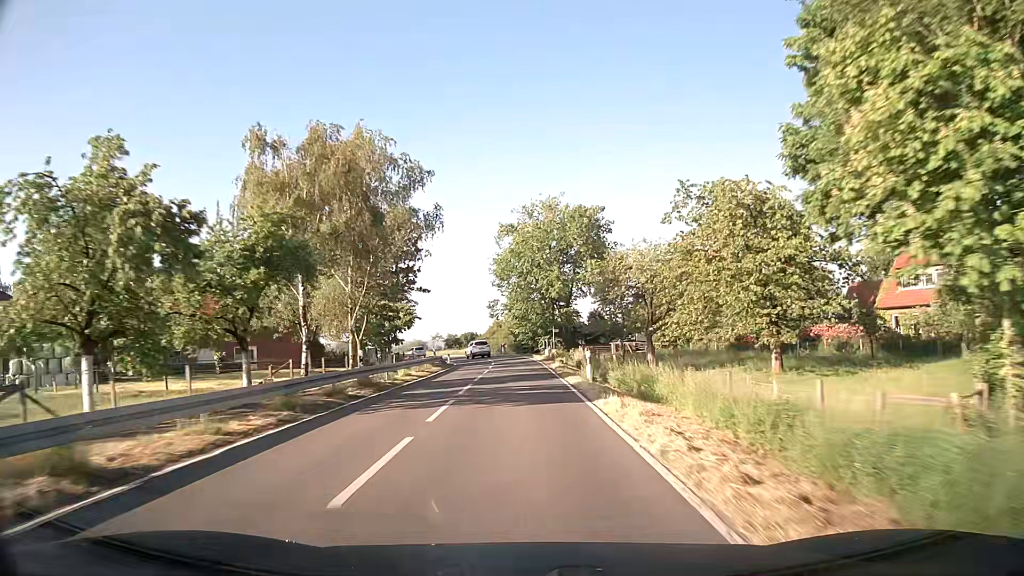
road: secondary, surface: asphalt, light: Day
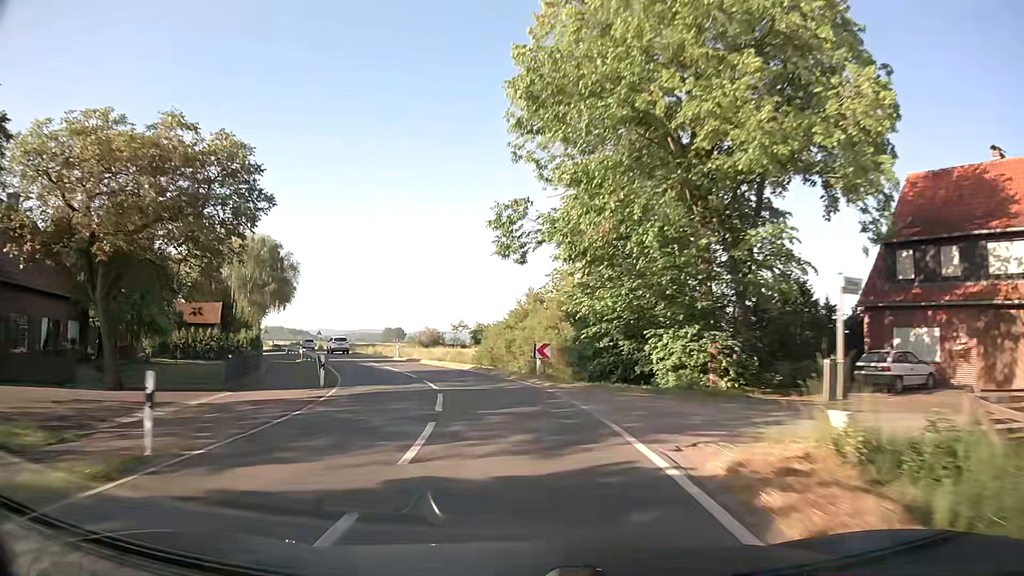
(-1.0, +47.2) m; -4°
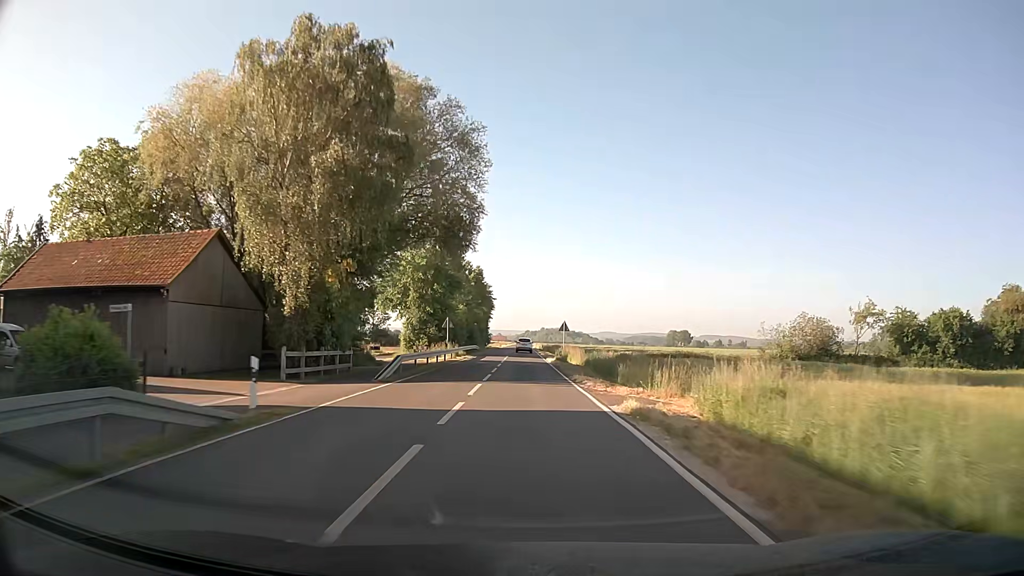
(-14.5, +55.9) m; -24°
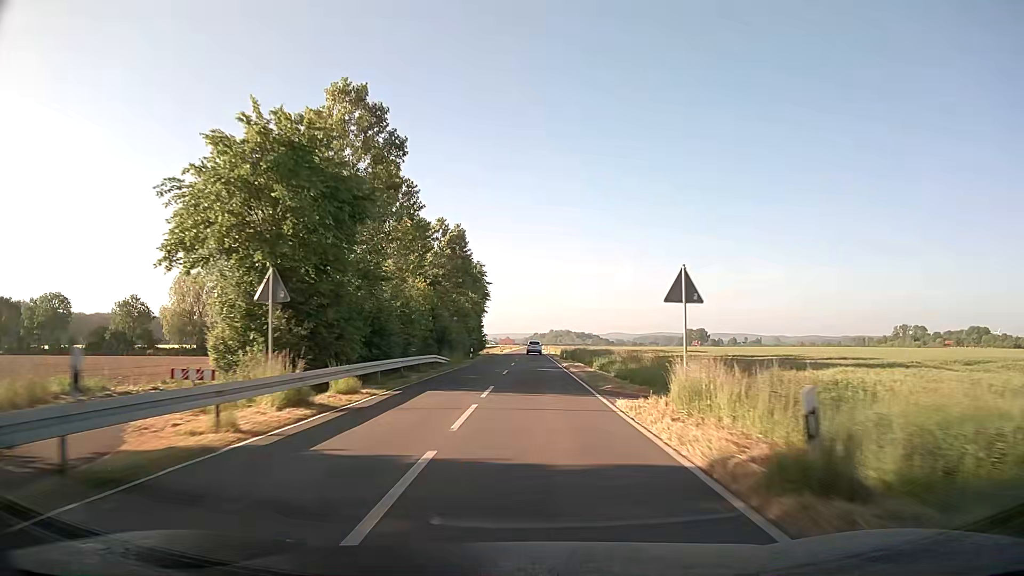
(-0.4, +37.3) m; -1°
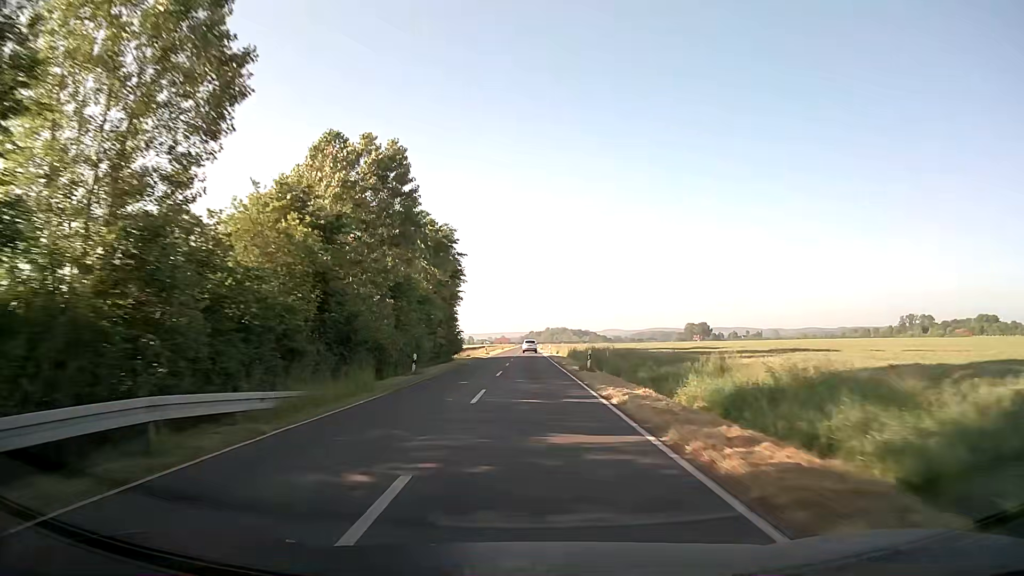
(+0.2, +26.1) m; +1°
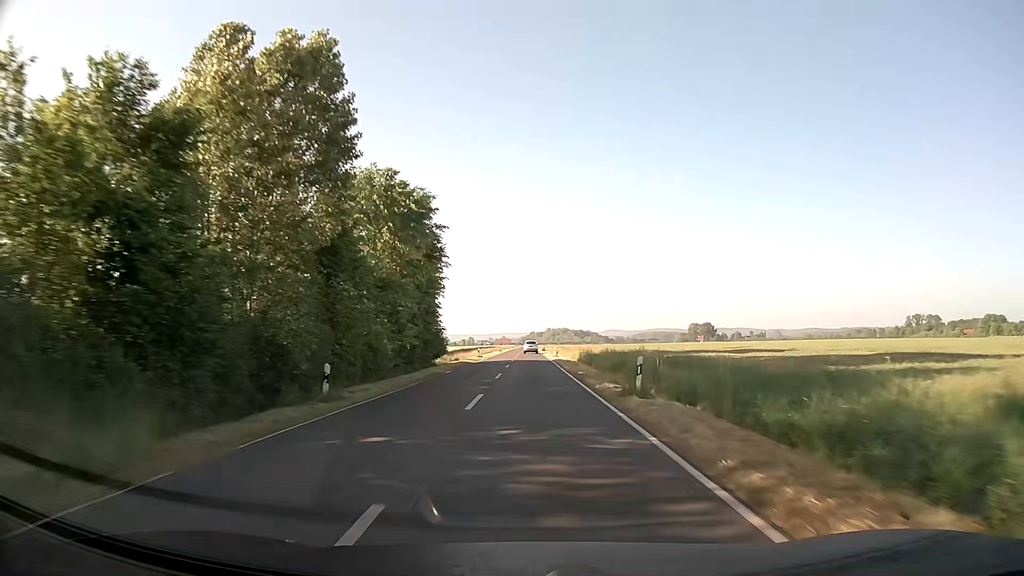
(0.0, +13.4) m; 0°
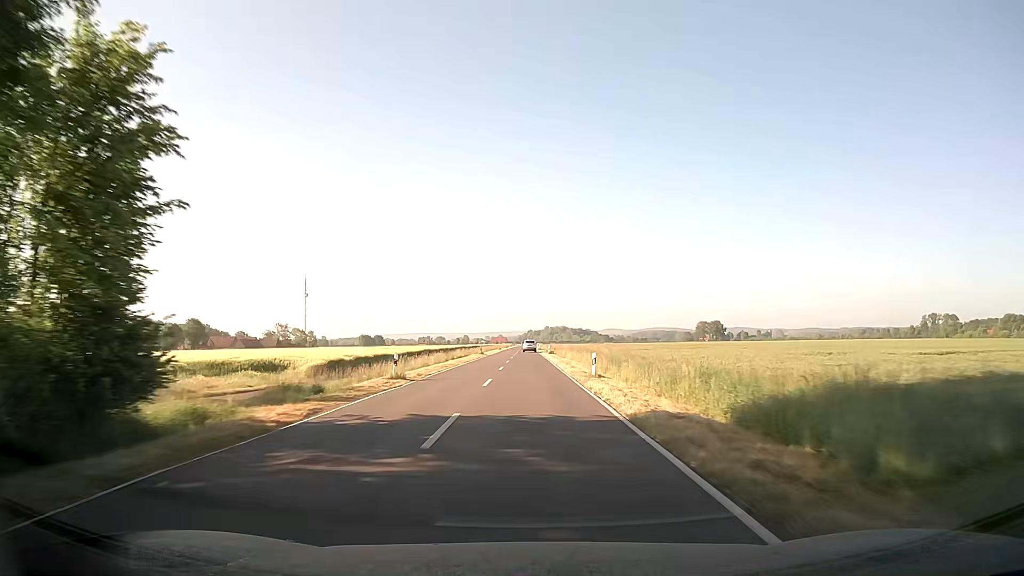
(+0.2, +41.3) m; 0°
